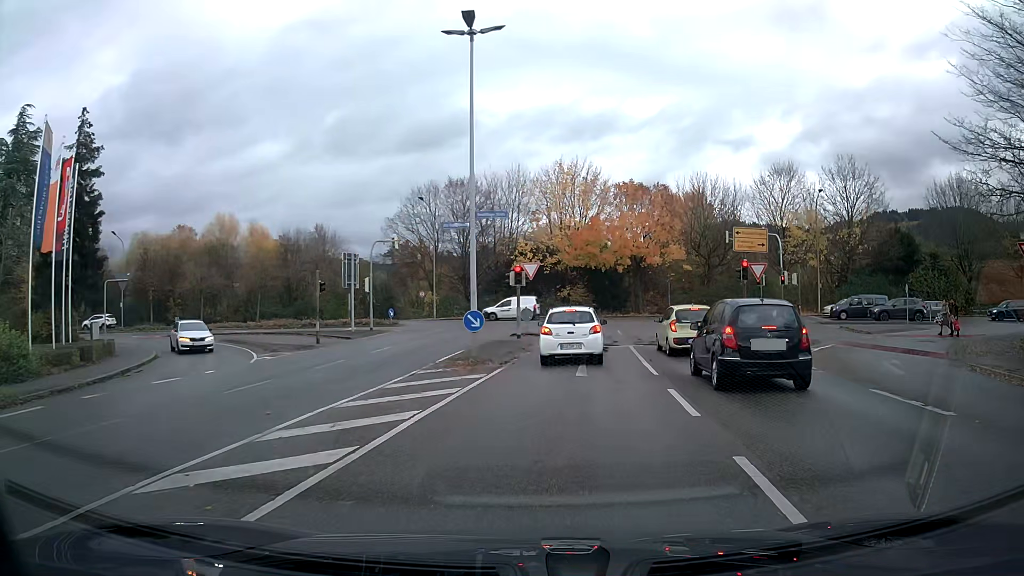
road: tertiary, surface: asphalt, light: Day
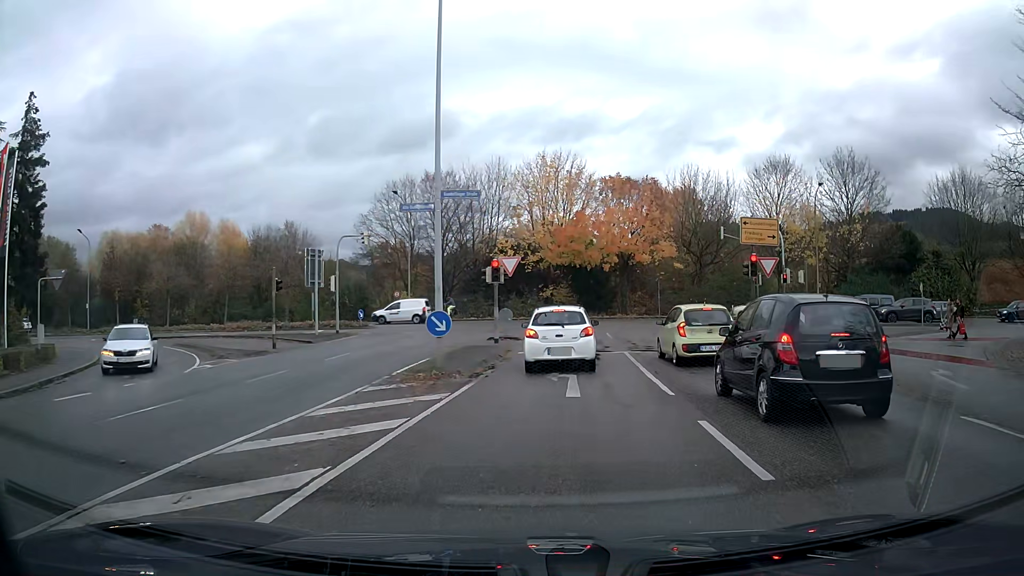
(0.0, +3.4) m; +1°
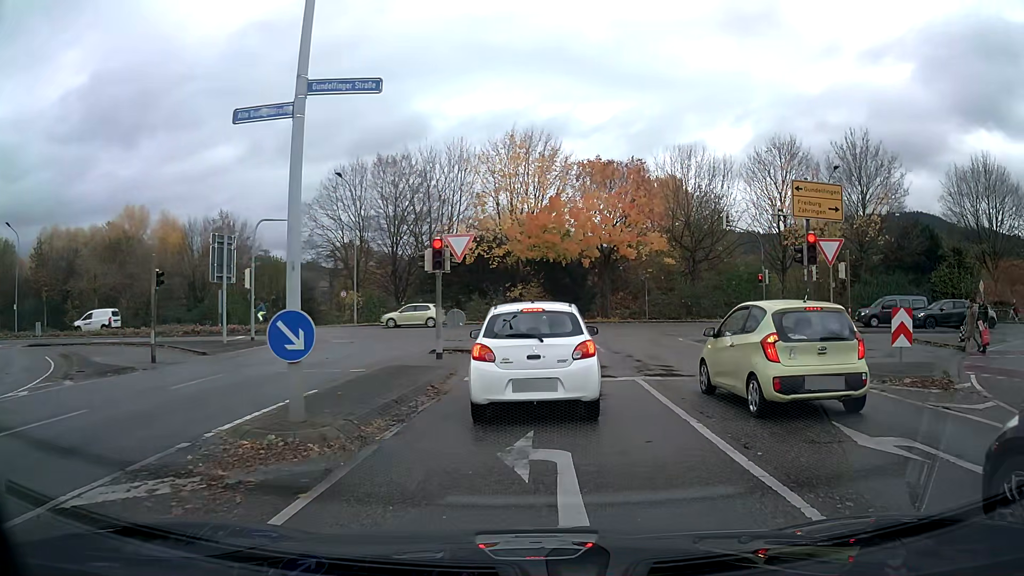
(+0.2, +7.7) m; +2°
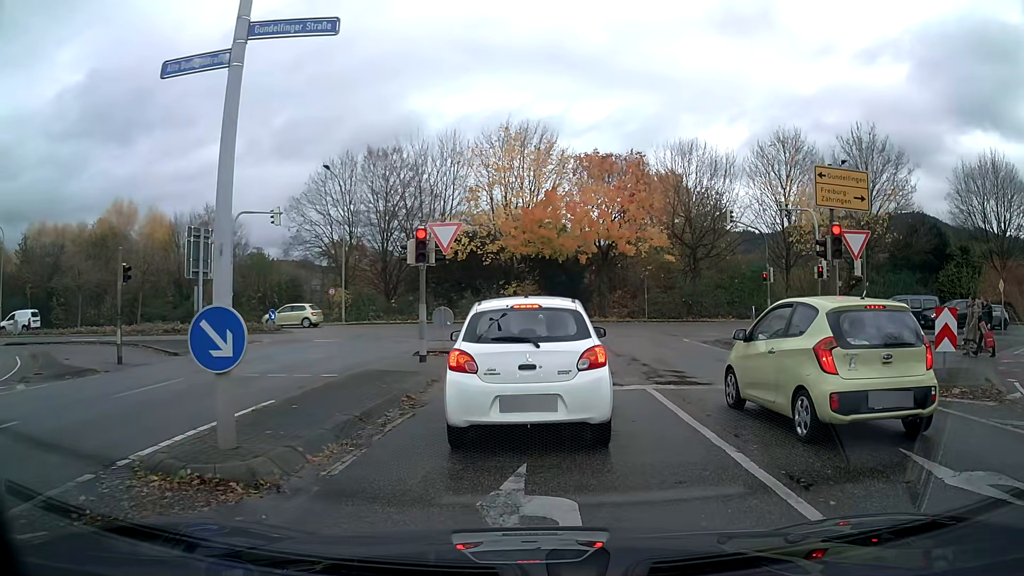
(0.0, +1.7) m; 0°
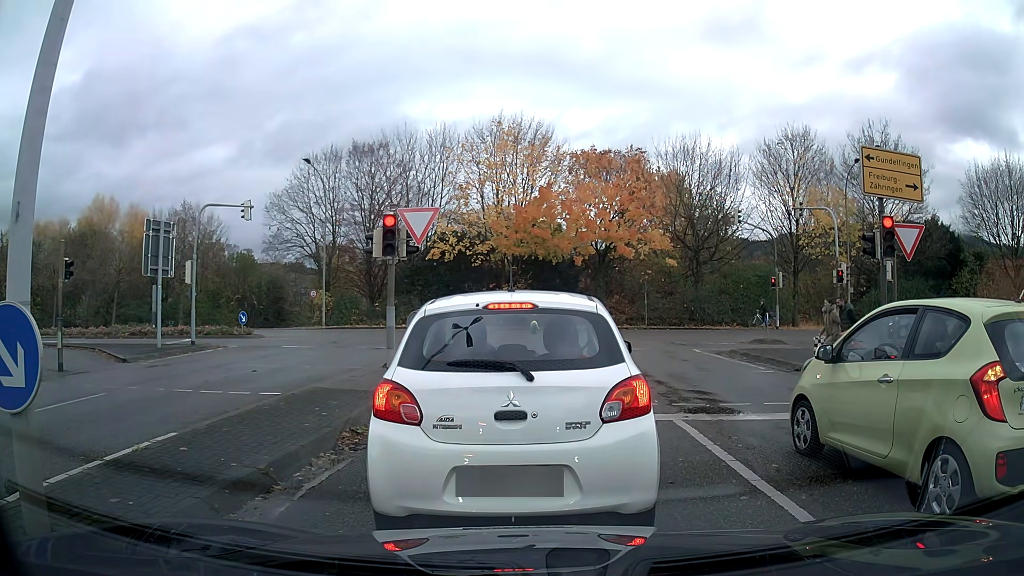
(0.0, +2.7) m; 0°
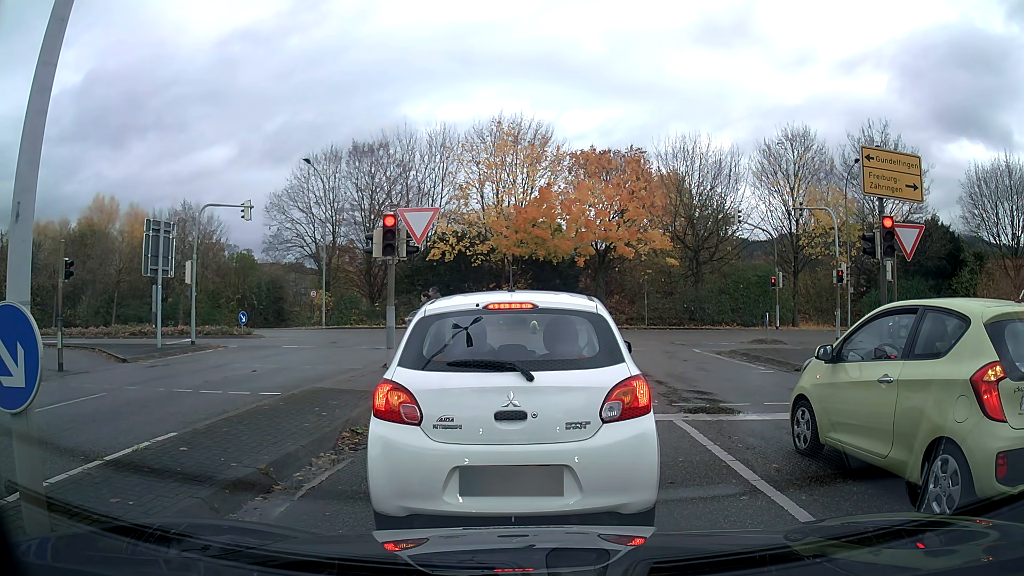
(0.0, 0.0) m; 0°
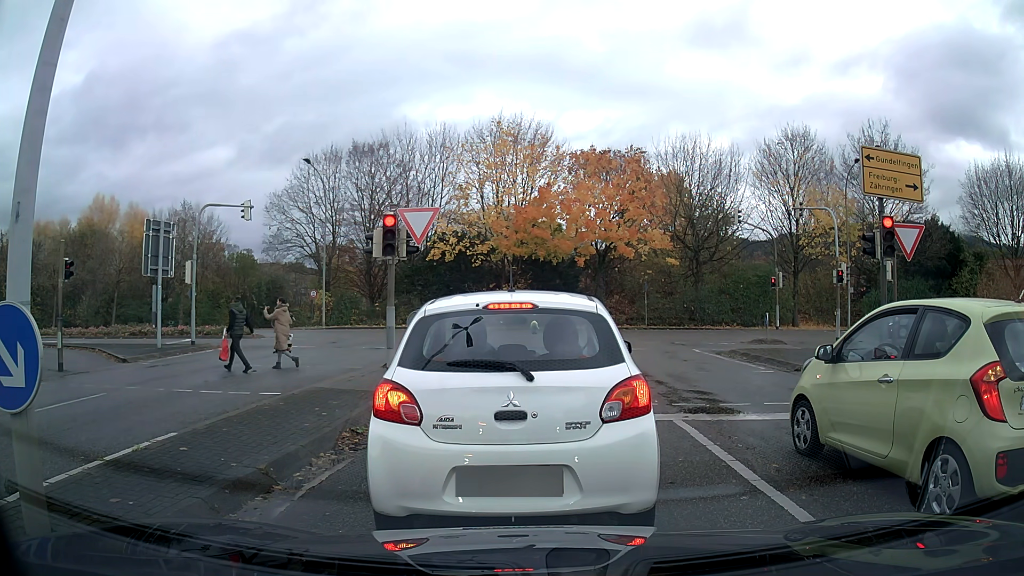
(0.0, 0.0) m; 0°
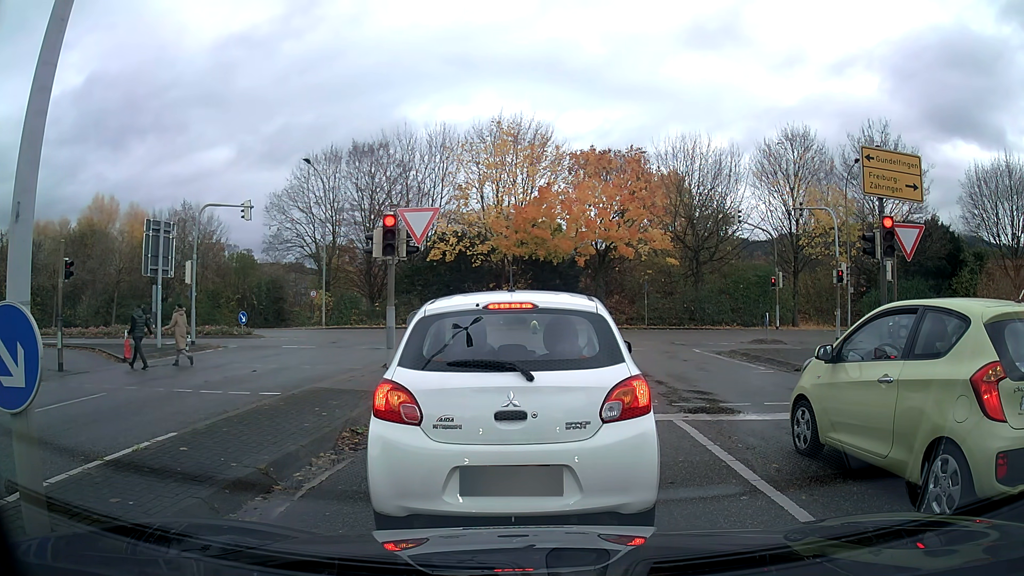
(0.0, 0.0) m; 0°
